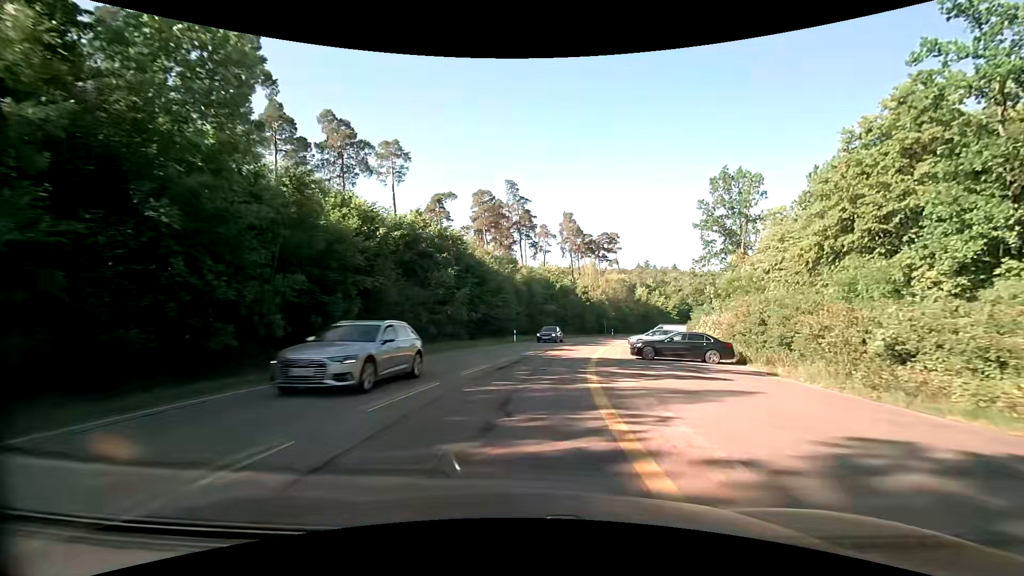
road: secondary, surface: asphalt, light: Day
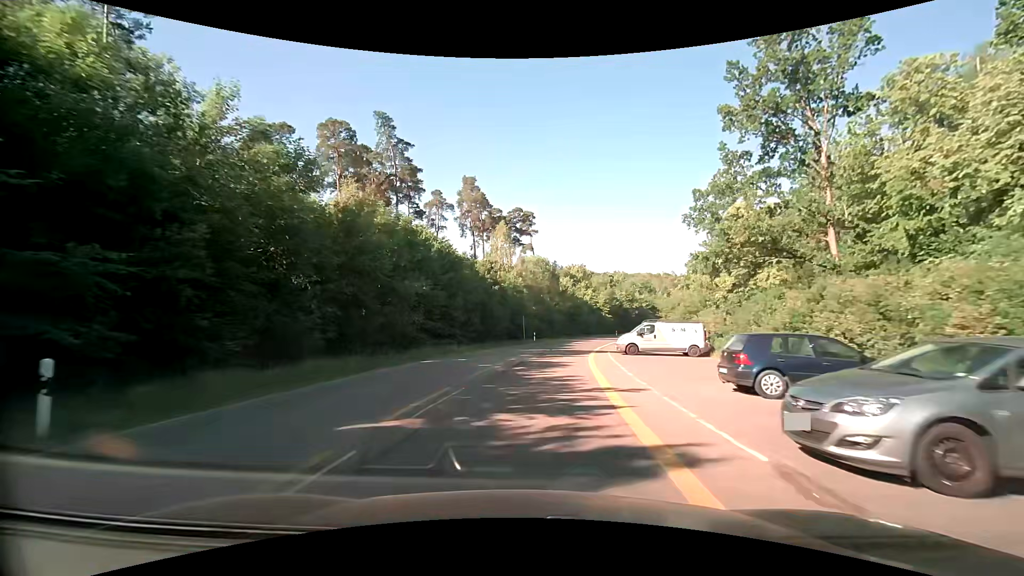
(+3.9, +35.5) m; +10°
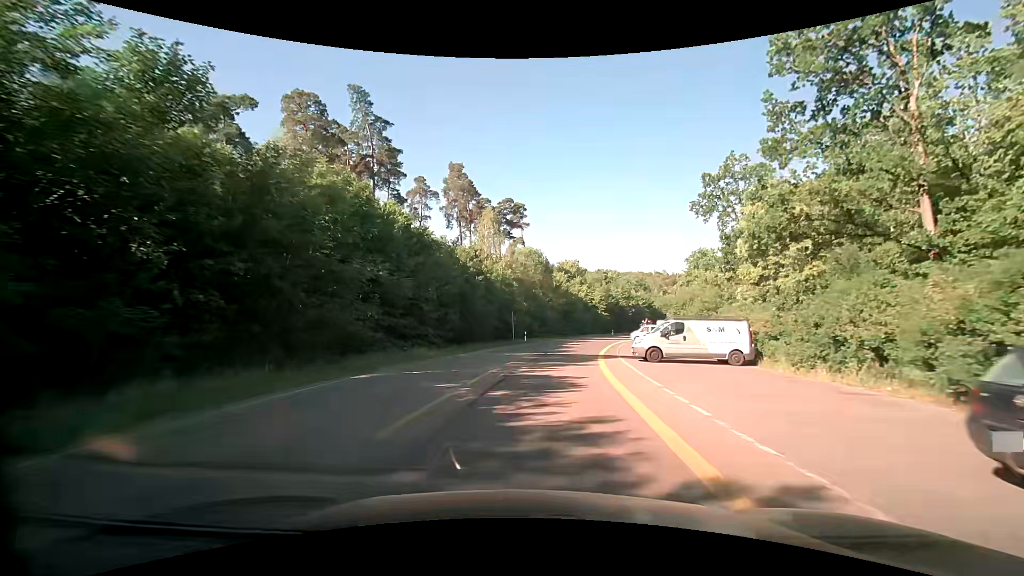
(+0.1, +7.3) m; +1°
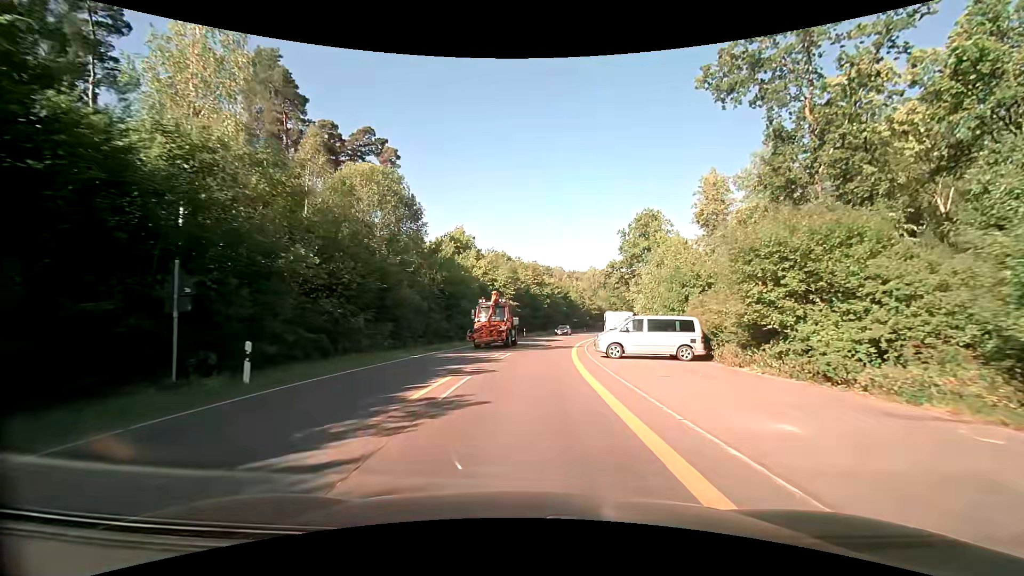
(+3.6, +35.9) m; +12°
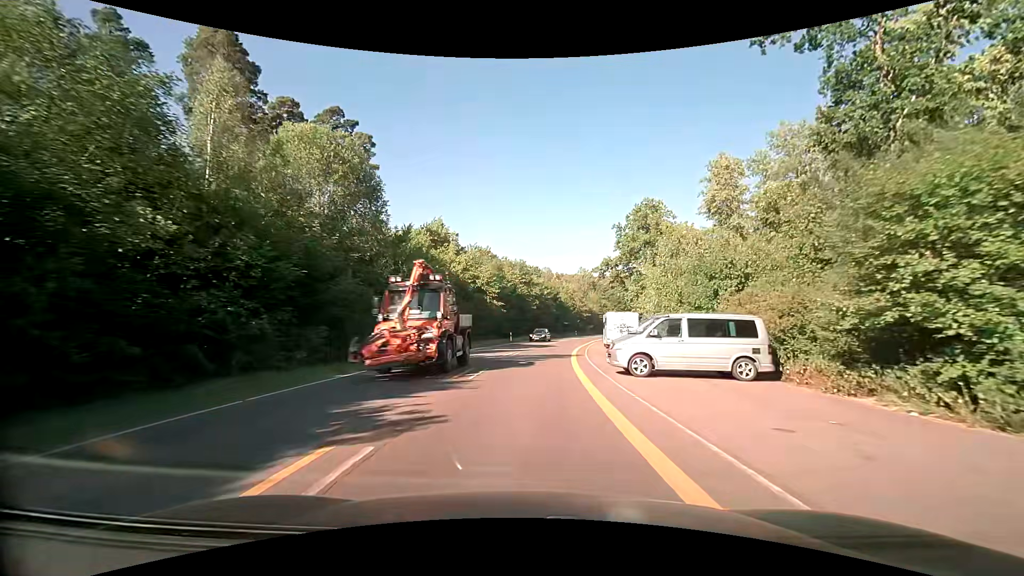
(+0.1, +7.3) m; +1°
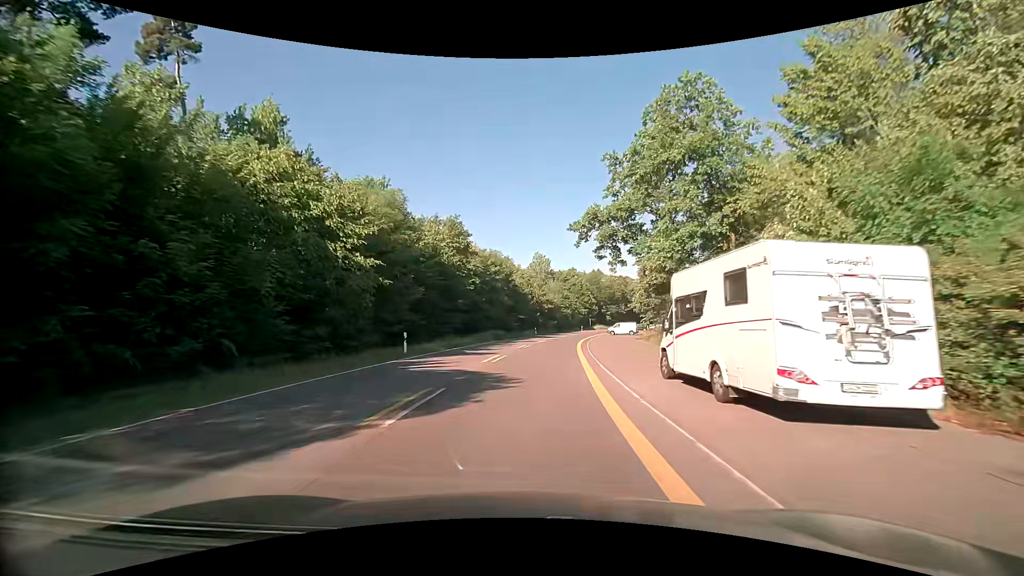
(+1.8, +30.7) m; +6°
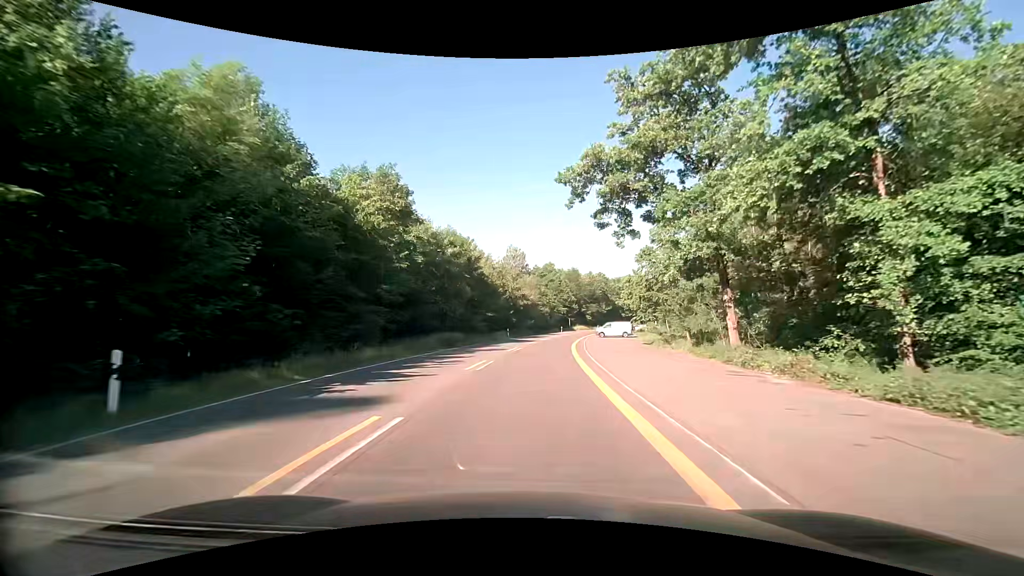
(+0.4, +15.3) m; +2°
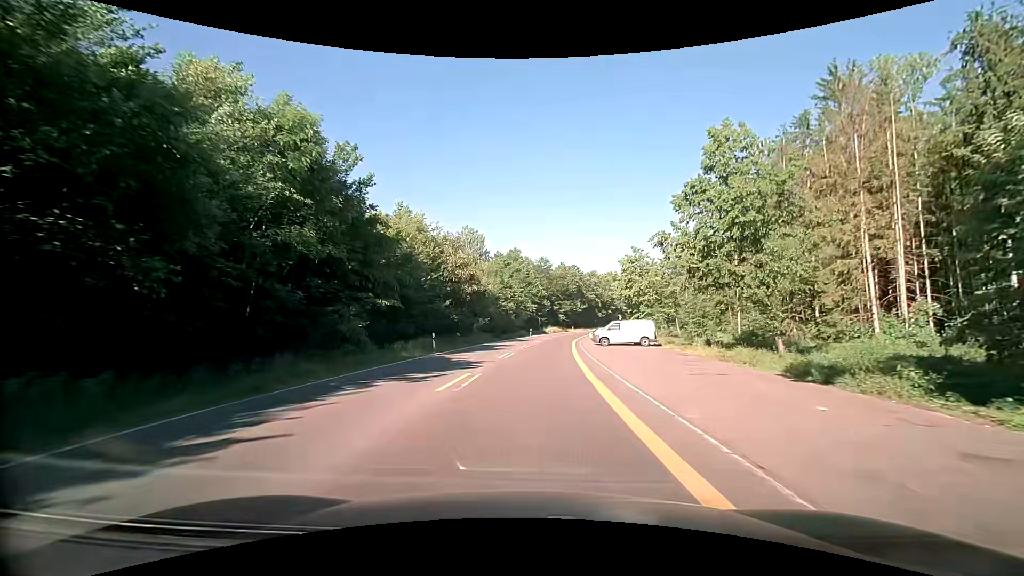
(+1.3, +28.2) m; +5°
(0, +10) (0, +20) (+1, +30) (+2, +40) (+3, +50) (+4, +60) (+5, +70) (+7, +80) (+8, +89) (+10, +99) m
